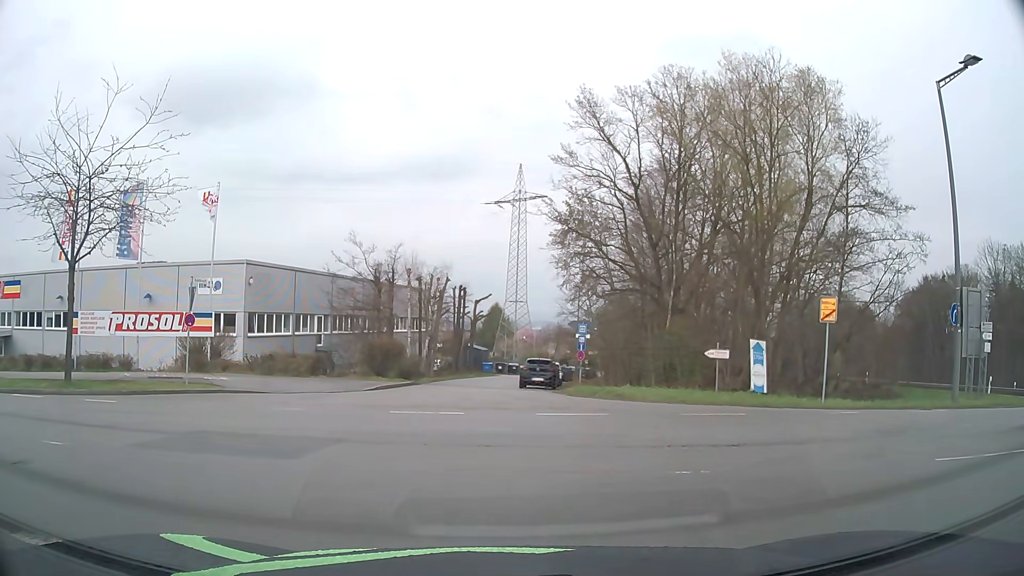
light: Day
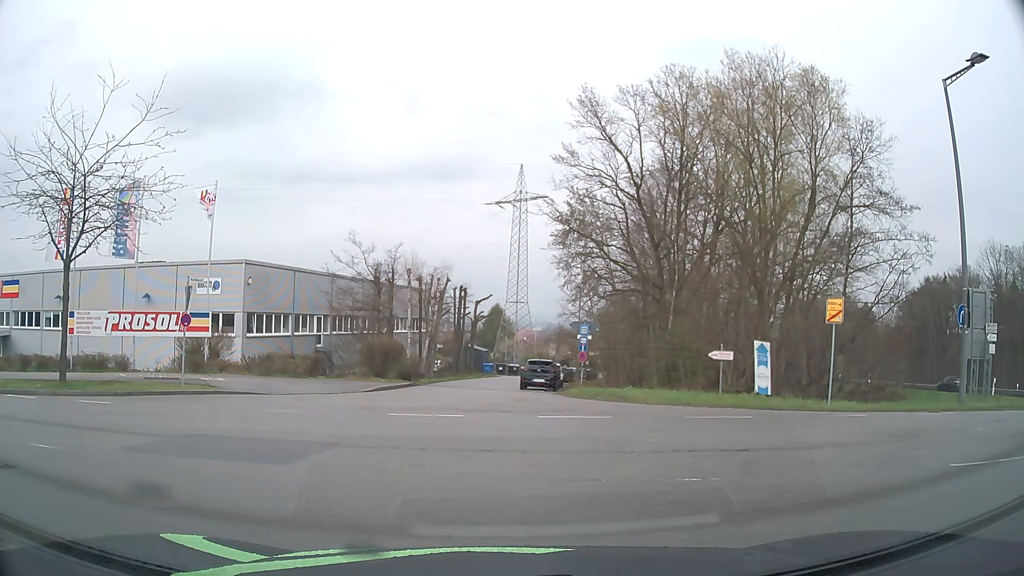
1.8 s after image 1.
(0.0, +0.3) m; 0°
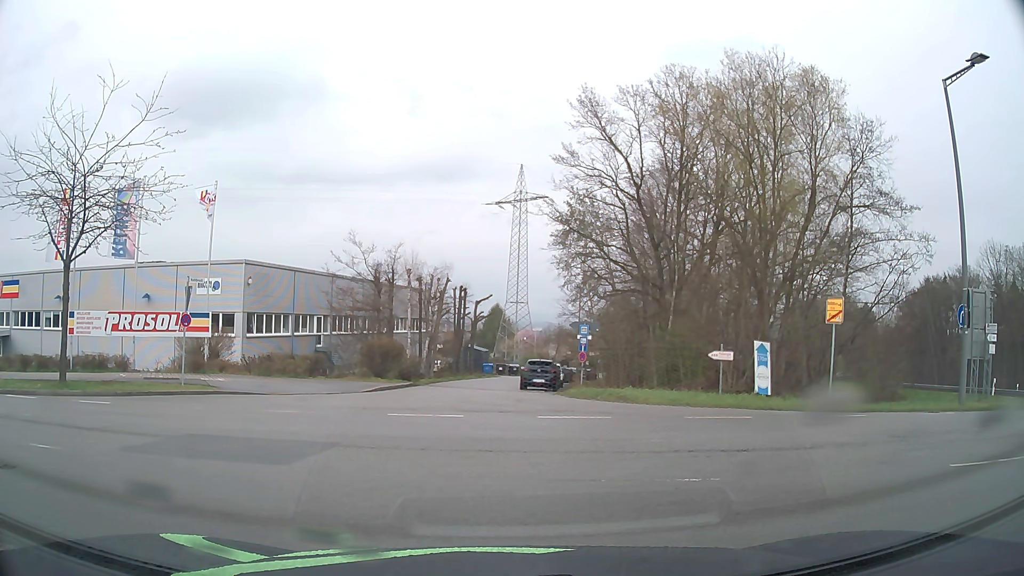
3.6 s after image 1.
(0.0, +0.1) m; 0°
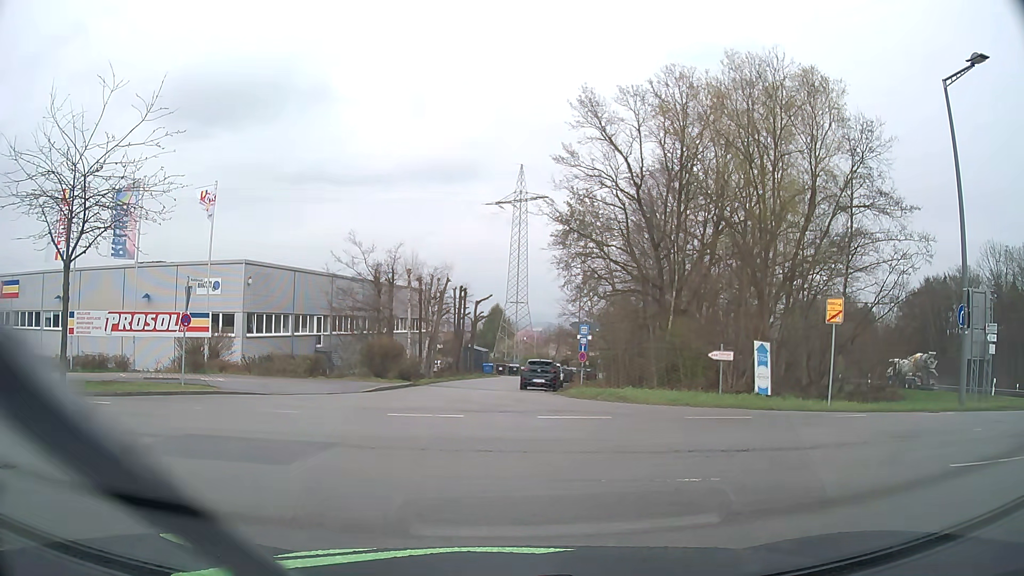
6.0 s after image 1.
(0.0, 0.0) m; 0°
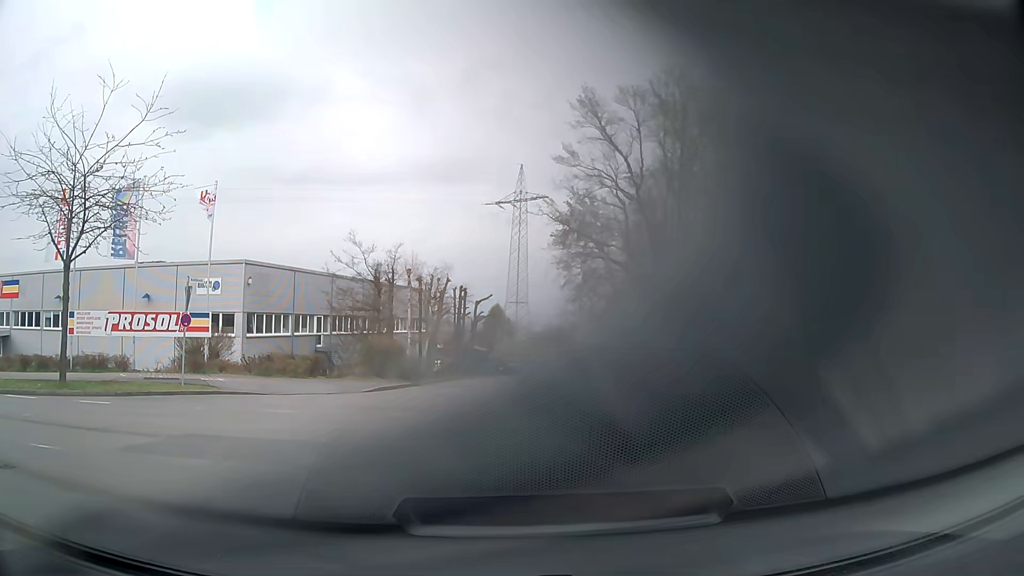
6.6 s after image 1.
(0.0, 0.0) m; 0°
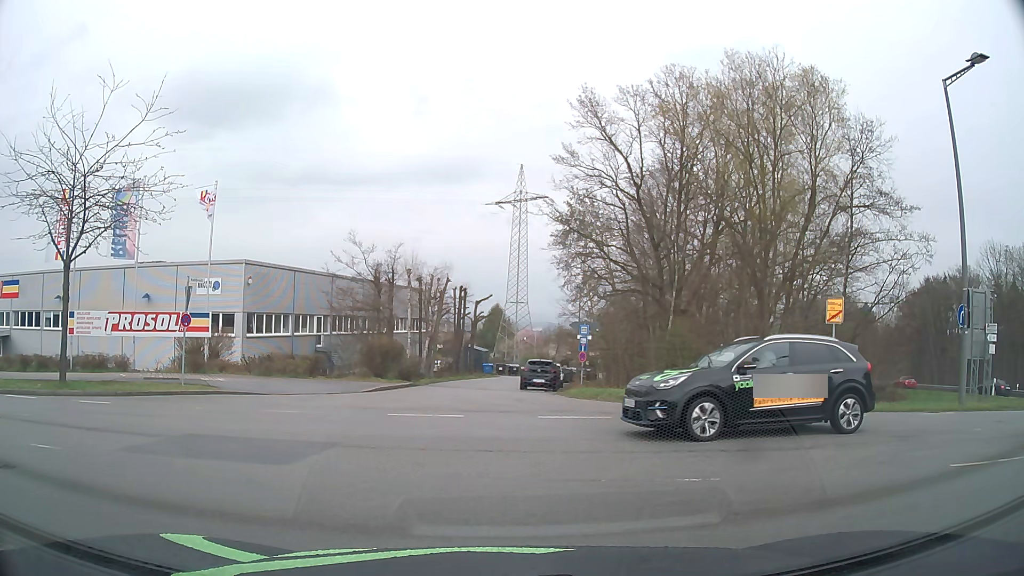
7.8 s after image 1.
(0.0, 0.0) m; 0°
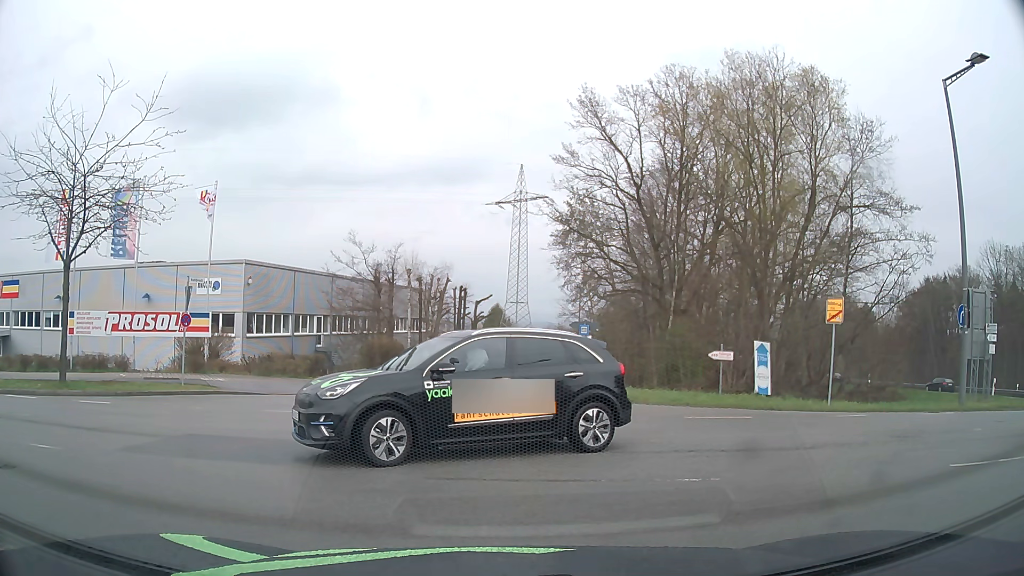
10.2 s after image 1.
(0.0, 0.0) m; 0°
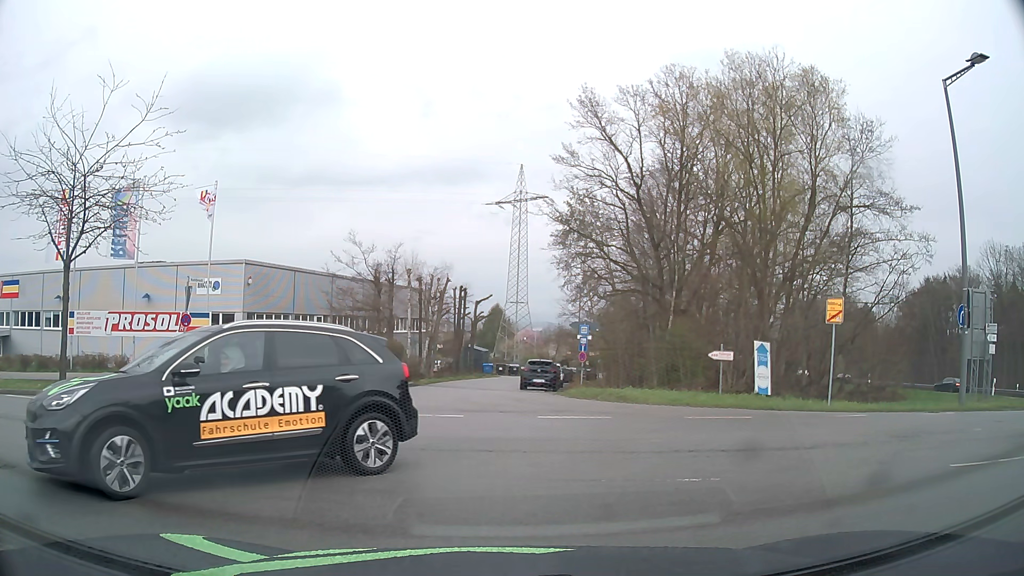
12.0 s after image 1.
(0.0, 0.0) m; 0°
(-3, +9) (-11, +14) (-21, +16) (-31, +17) (-41, +19) (-51, +20) (-61, +22) (-71, +24) (-80, +26) (-90, +29) m
